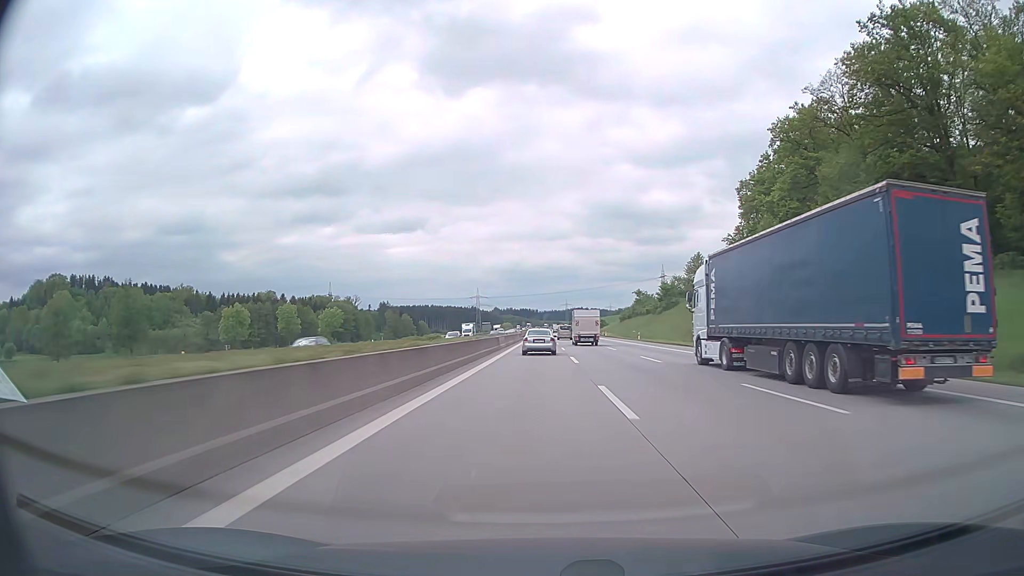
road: motorway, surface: asphalt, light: Day
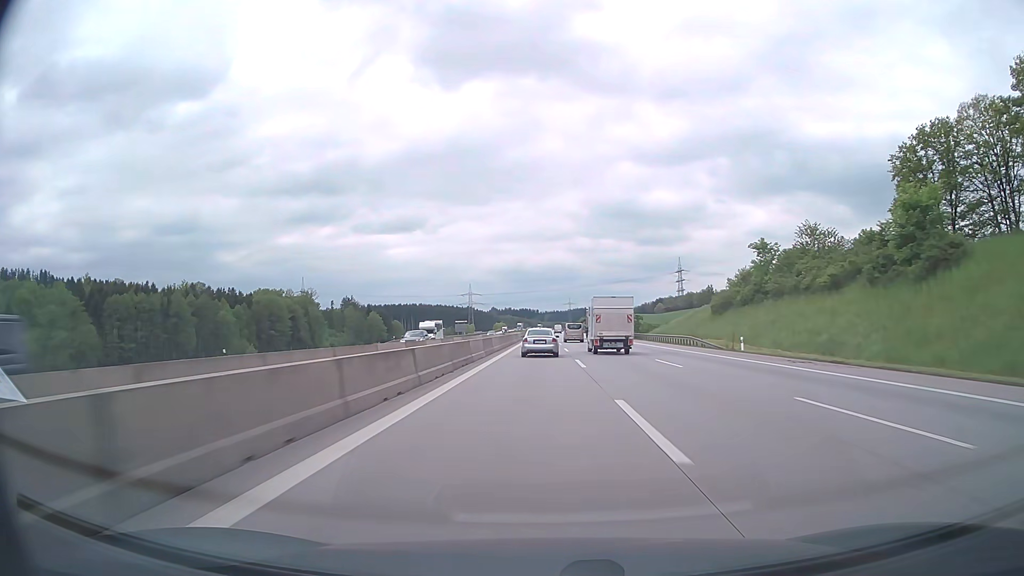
(-0.2, +93.2) m; 0°
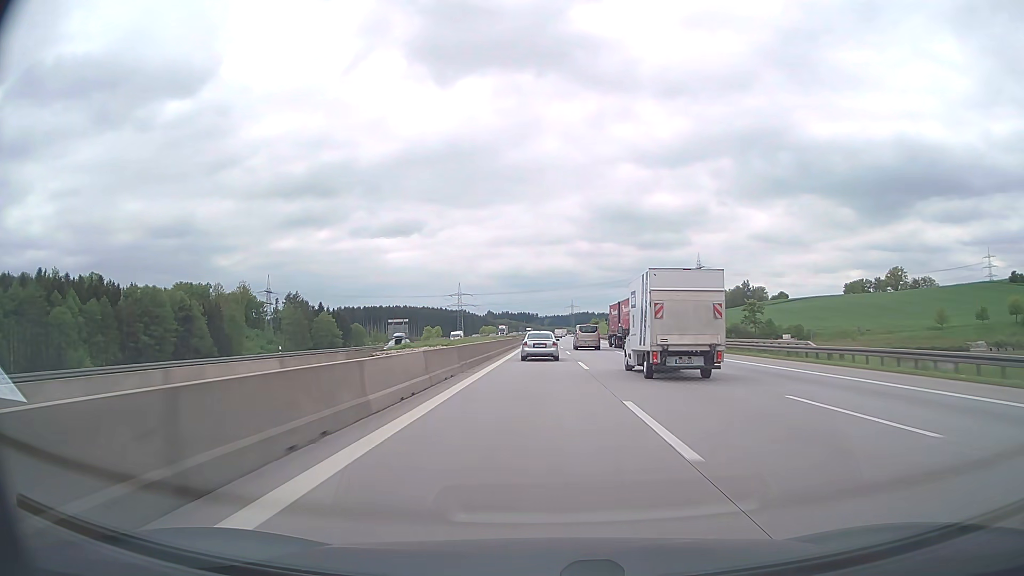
(-0.1, +89.1) m; 0°
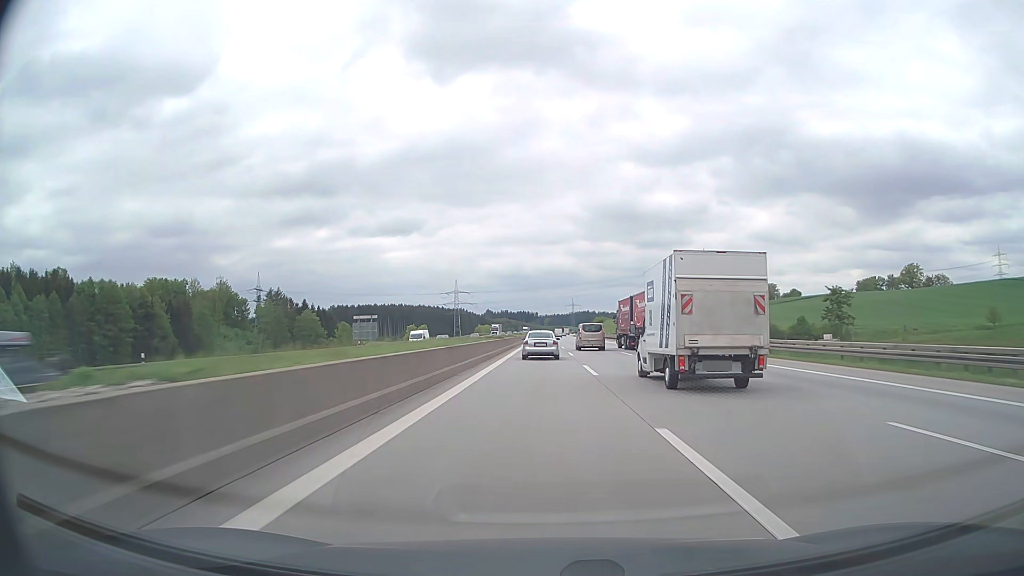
(0.0, +21.9) m; 0°
(0, +10) (0, +20) (0, +30) (0, +40) (0, +50) (0, +60) (0, +70) (0, +80) (0, +90) (0, +100) m
